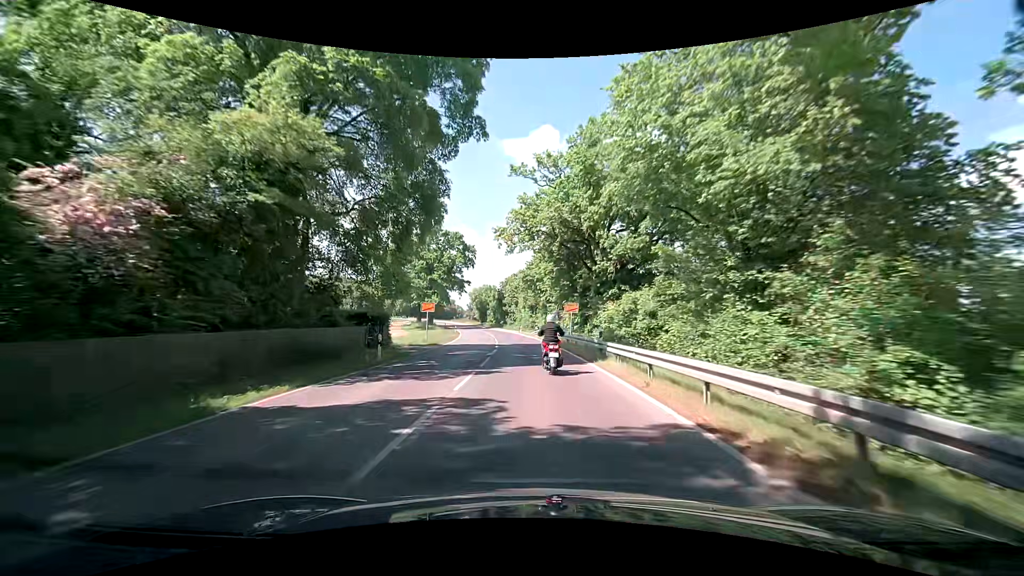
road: secondary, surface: asphalt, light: Day
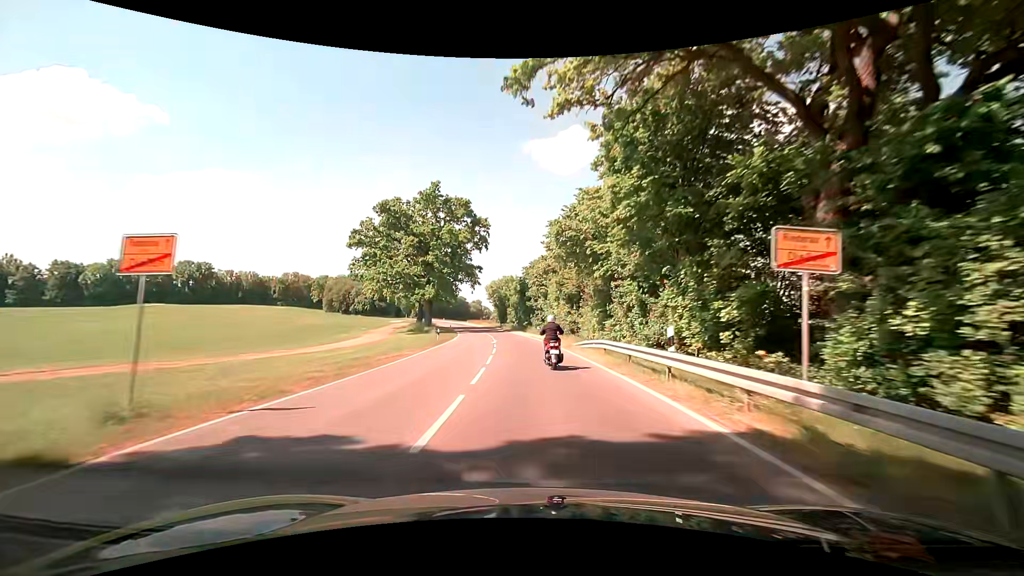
(-1.1, +29.0) m; -4°
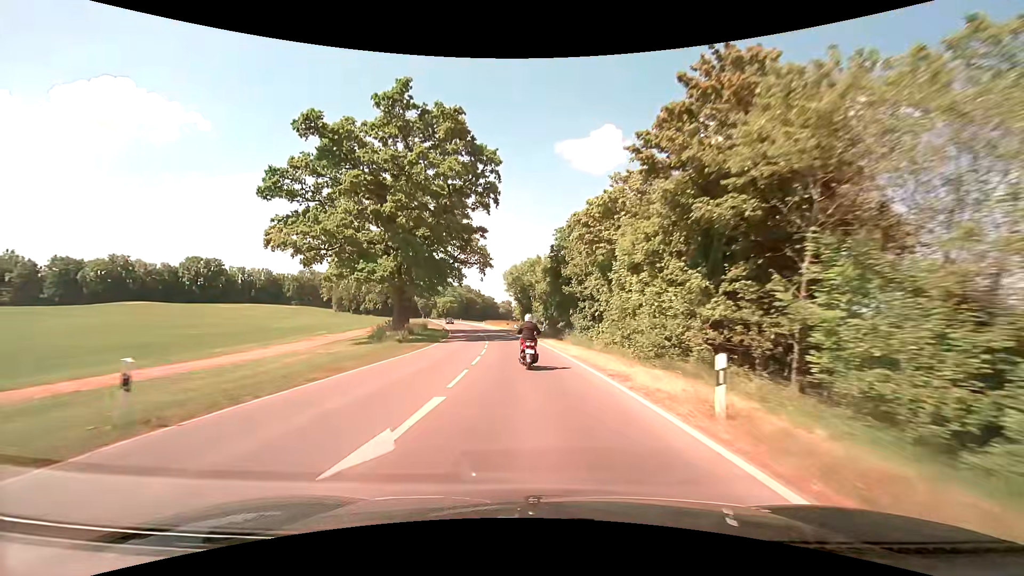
(-0.7, +31.2) m; -3°
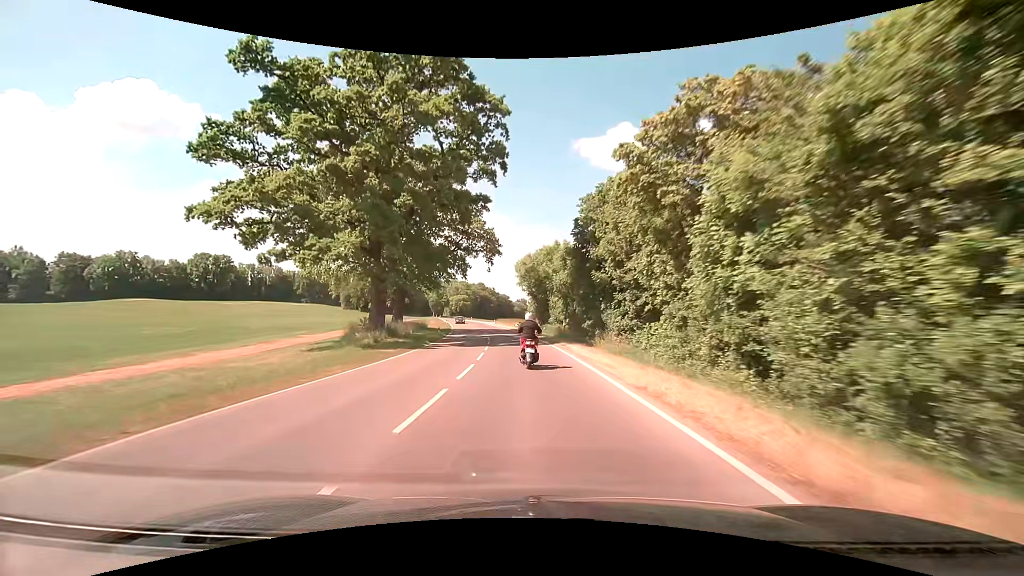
(-0.1, +10.7) m; -2°
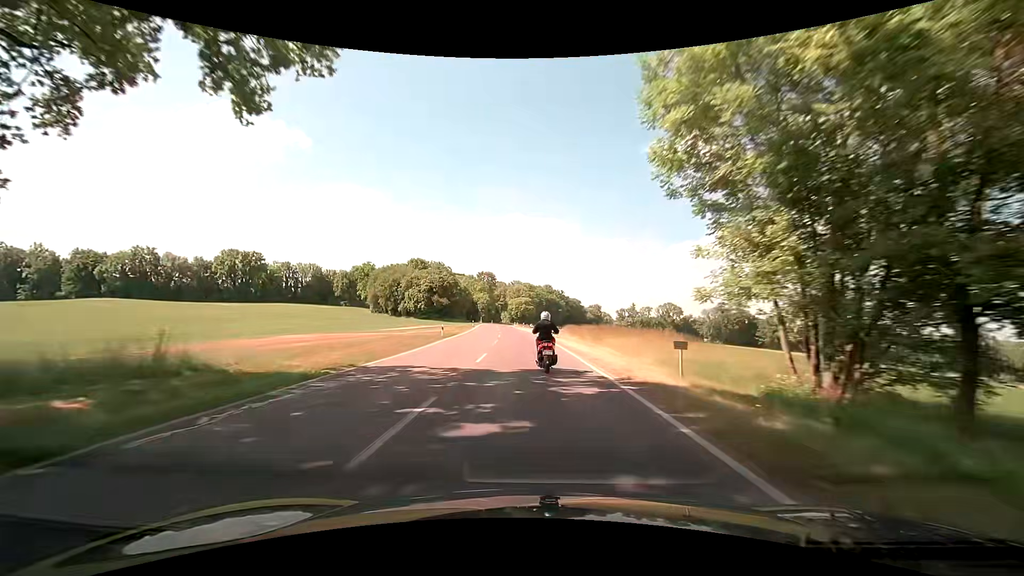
(-3.5, +53.4) m; -8°
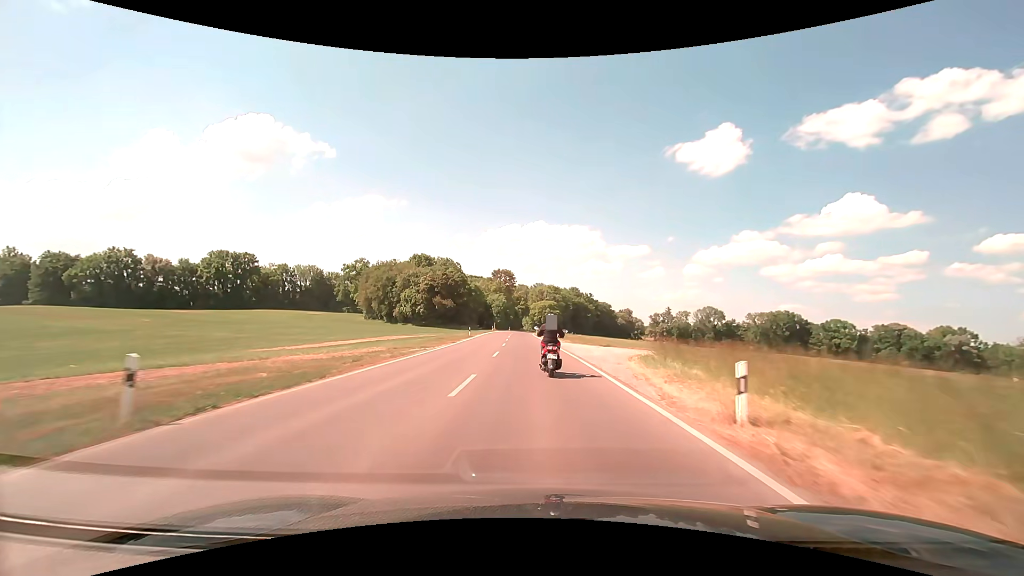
(-0.9, +31.7) m; -3°
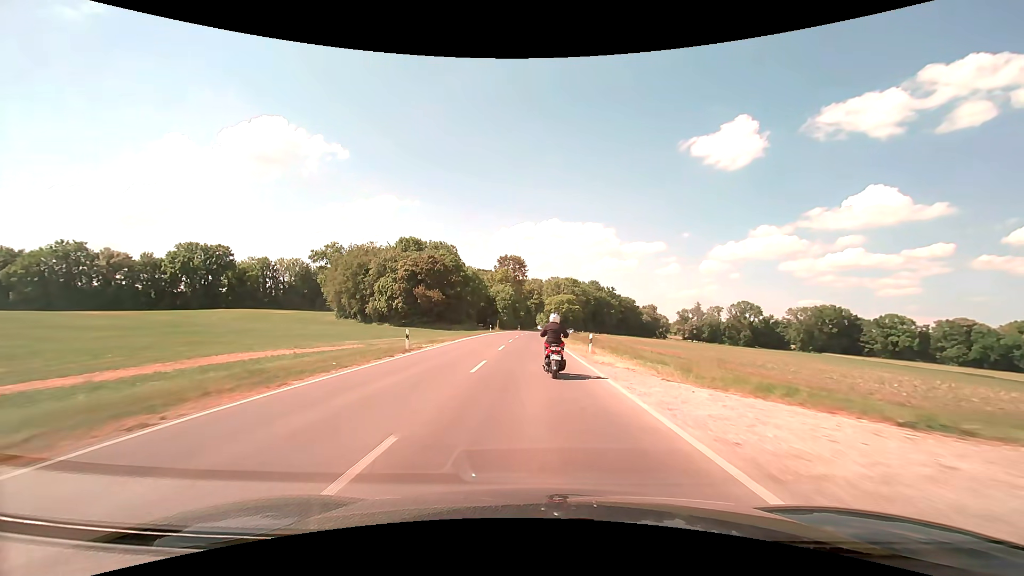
(-0.4, +31.6) m; -2°
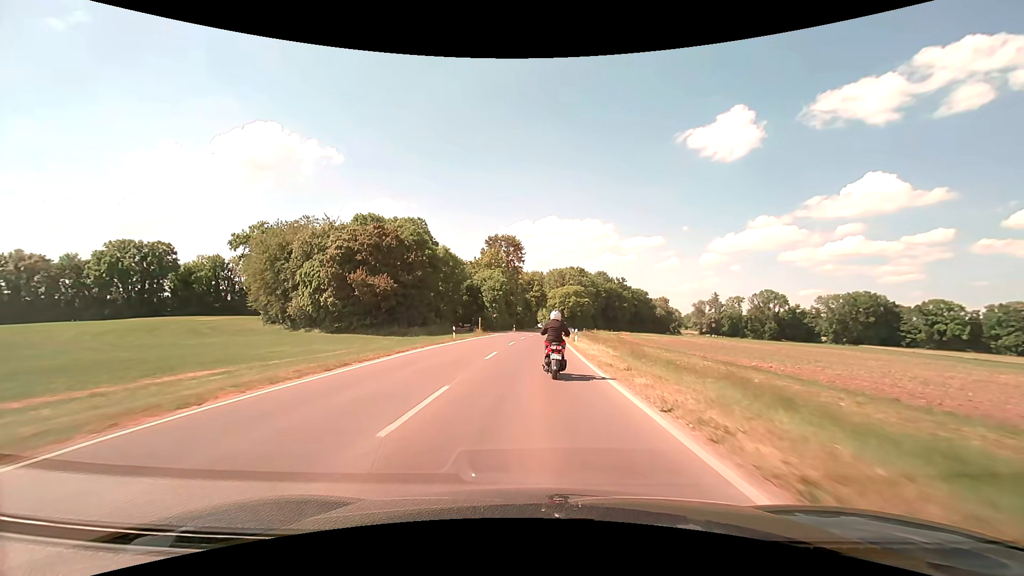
(-0.2, +31.7) m; 0°
(0, +10) (0, +20) (0, +30) (+1, +40) (+1, +50) (+1, +60) (+2, +70) (+3, +80) (+4, +90) (+5, +100) m
